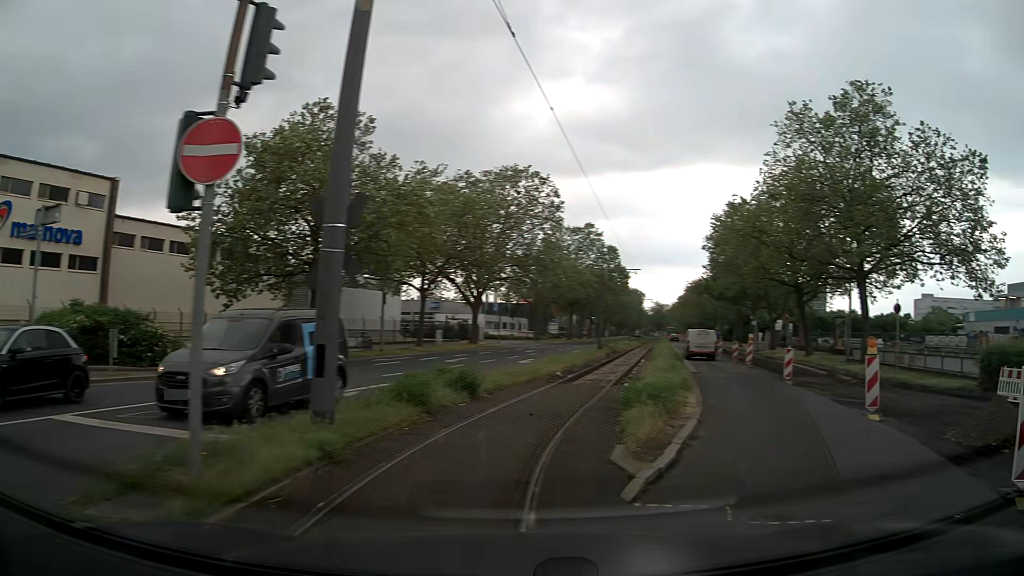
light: Day
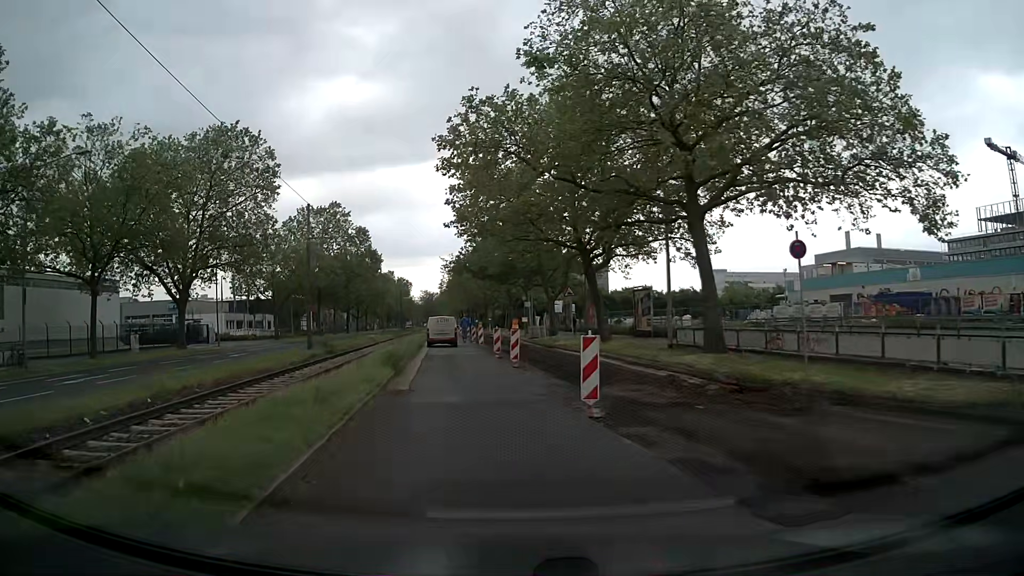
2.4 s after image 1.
(+4.7, +13.1) m; +20°
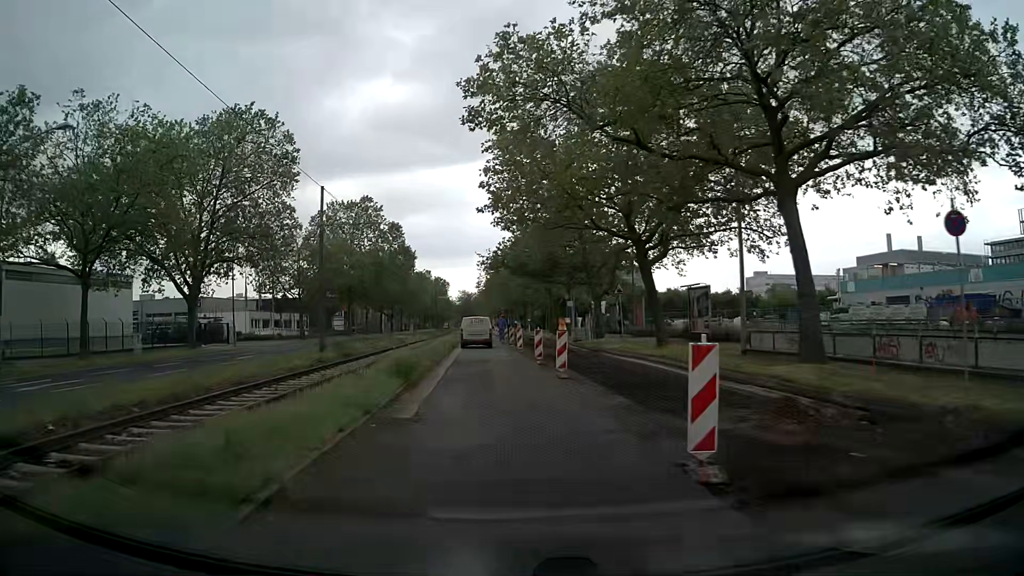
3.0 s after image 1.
(-0.2, +4.6) m; -4°
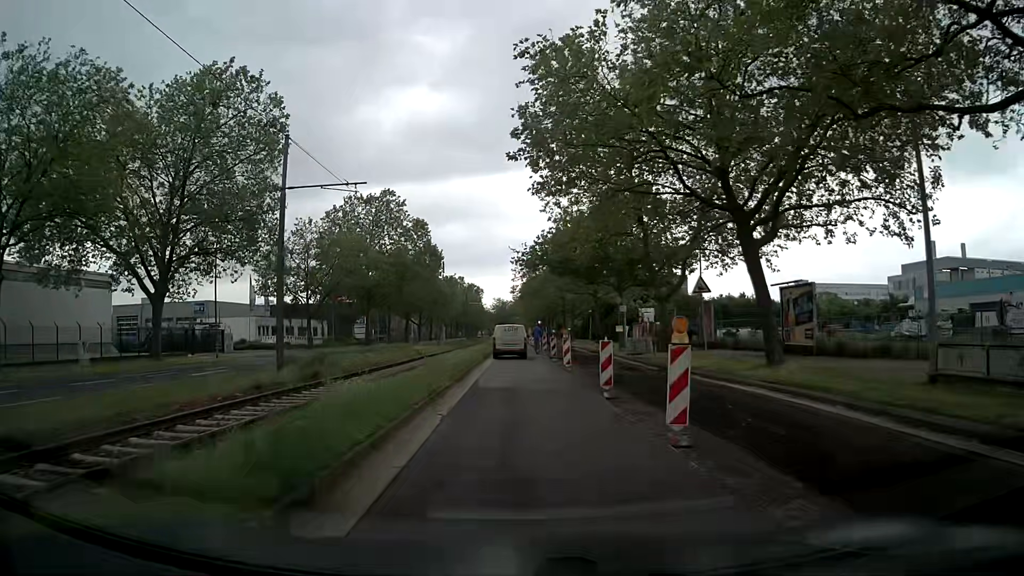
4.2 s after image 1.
(-0.3, +9.9) m; -4°
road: secondary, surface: asphalt
